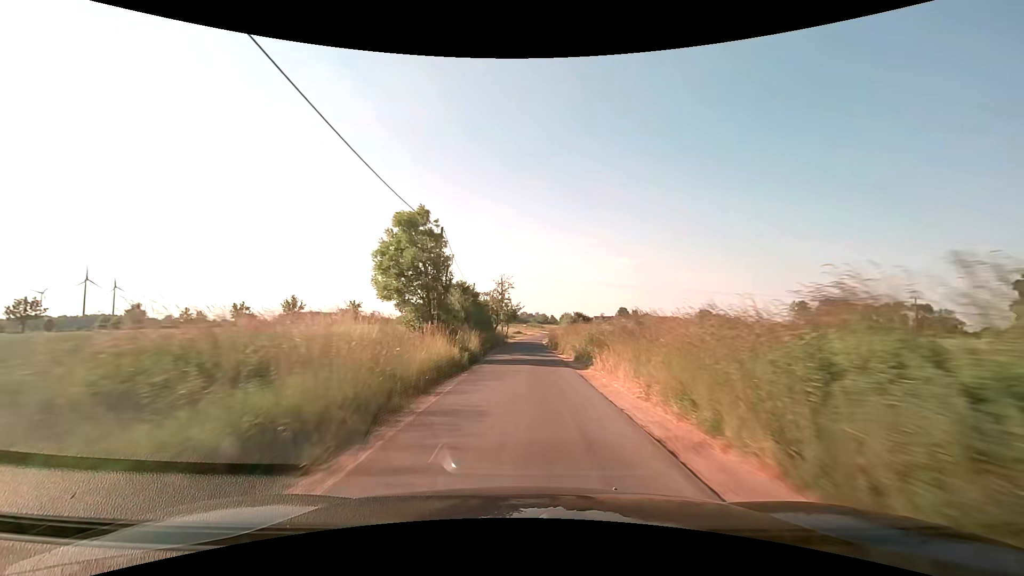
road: unclassified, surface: asphalt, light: Day
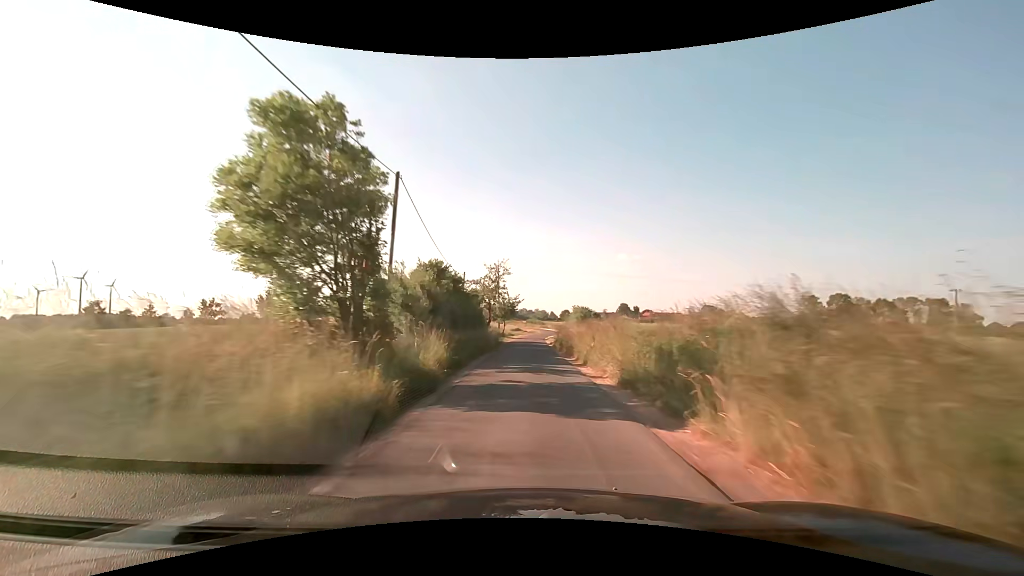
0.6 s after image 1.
(0.0, +10.4) m; 0°
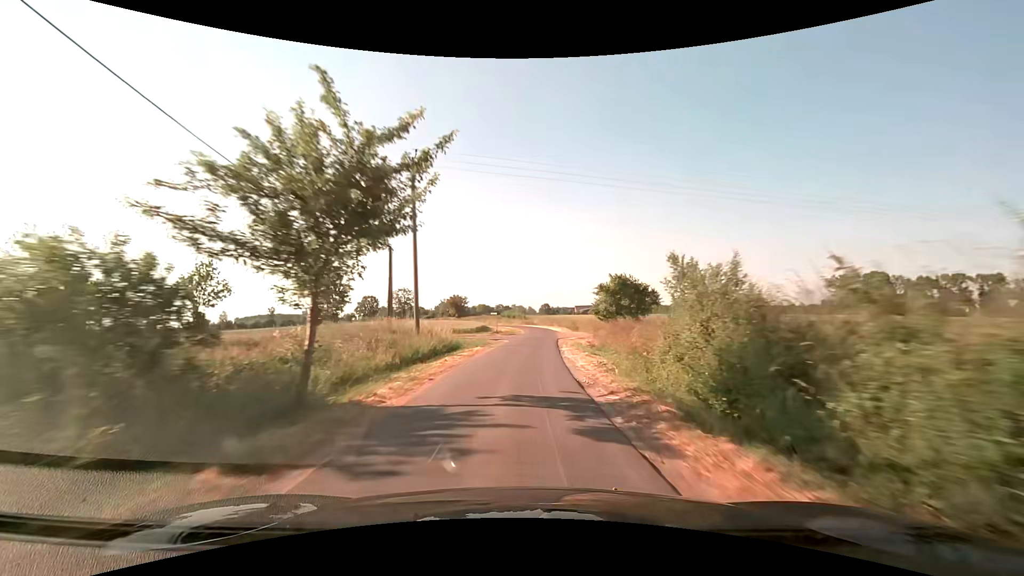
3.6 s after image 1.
(+0.8, +51.6) m; +3°
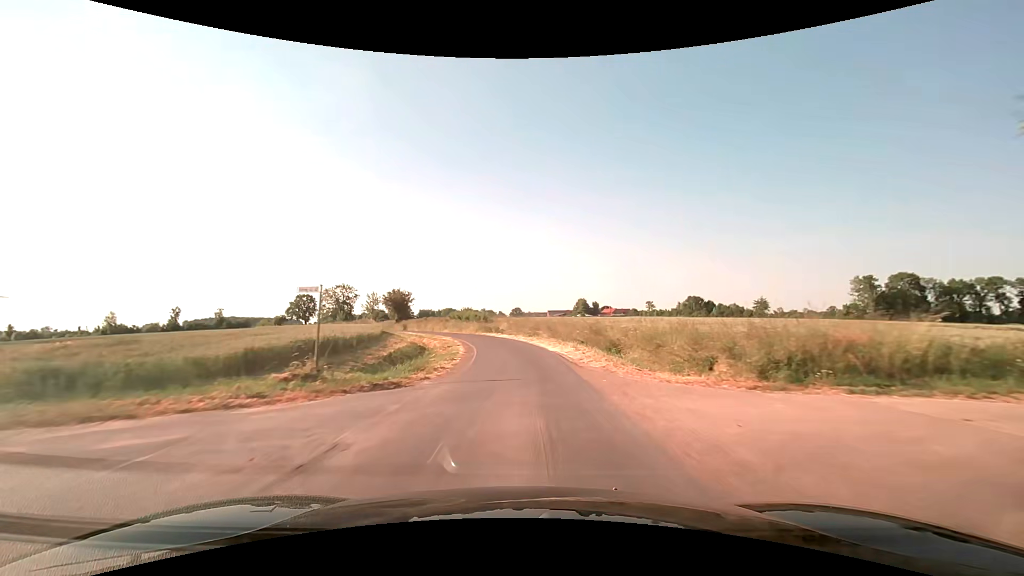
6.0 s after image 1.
(+1.0, +41.5) m; +3°
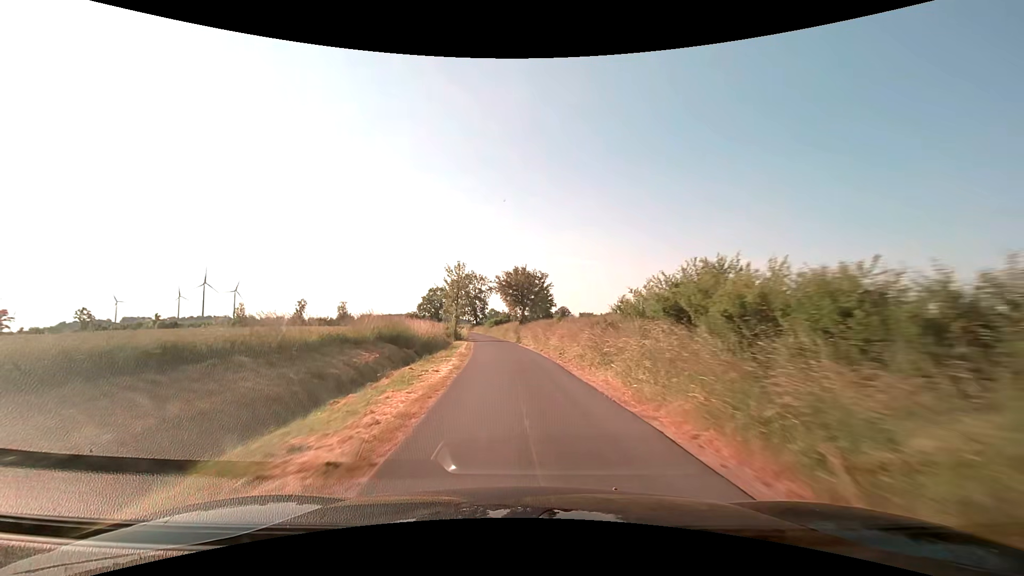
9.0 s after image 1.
(-6.7, +52.4) m; -17°
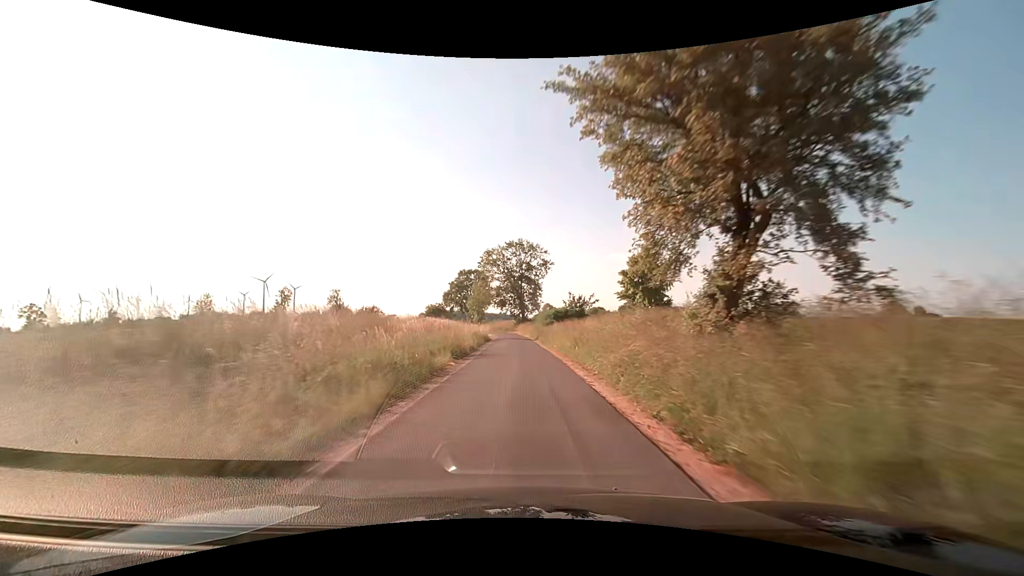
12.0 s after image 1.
(-4.0, +53.8) m; -7°
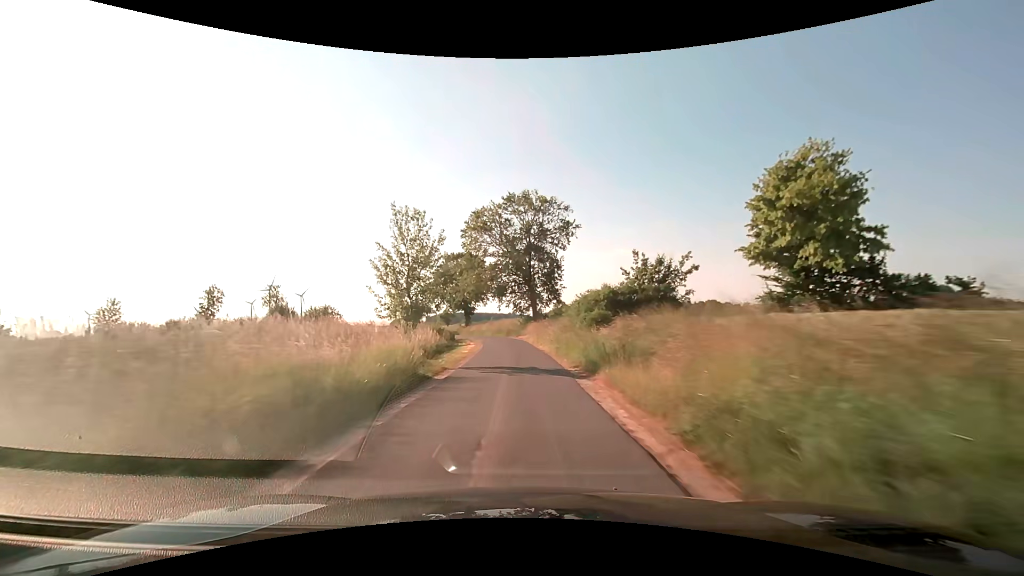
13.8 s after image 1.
(-0.1, +32.8) m; -1°
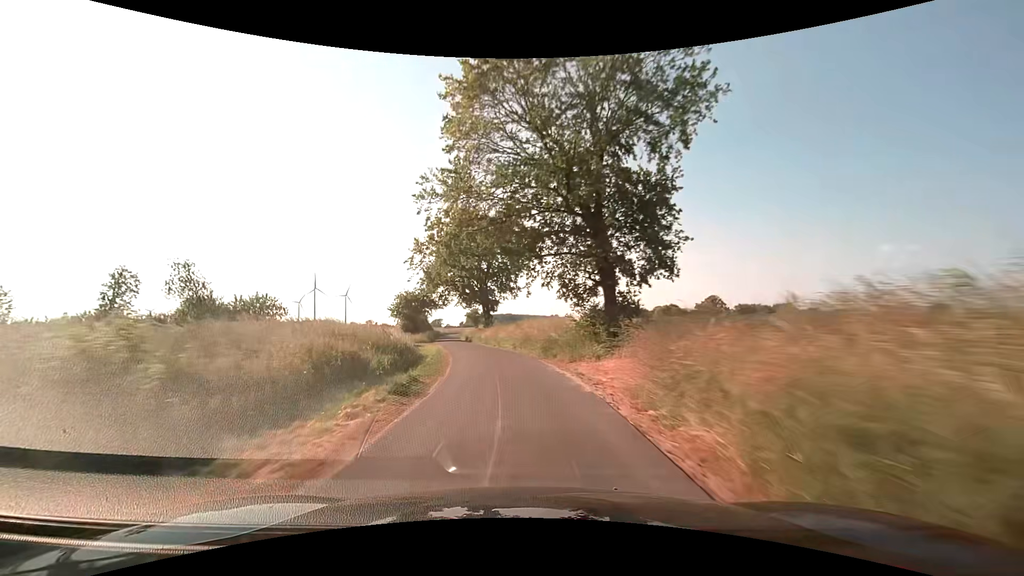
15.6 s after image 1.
(-0.8, +33.0) m; -4°
(0, +10) (-1, +20) (-3, +30) (-5, +40) (-7, +49) (-8, +59) (-10, +69) (-12, +79) (-14, +89) (-15, +99) m
